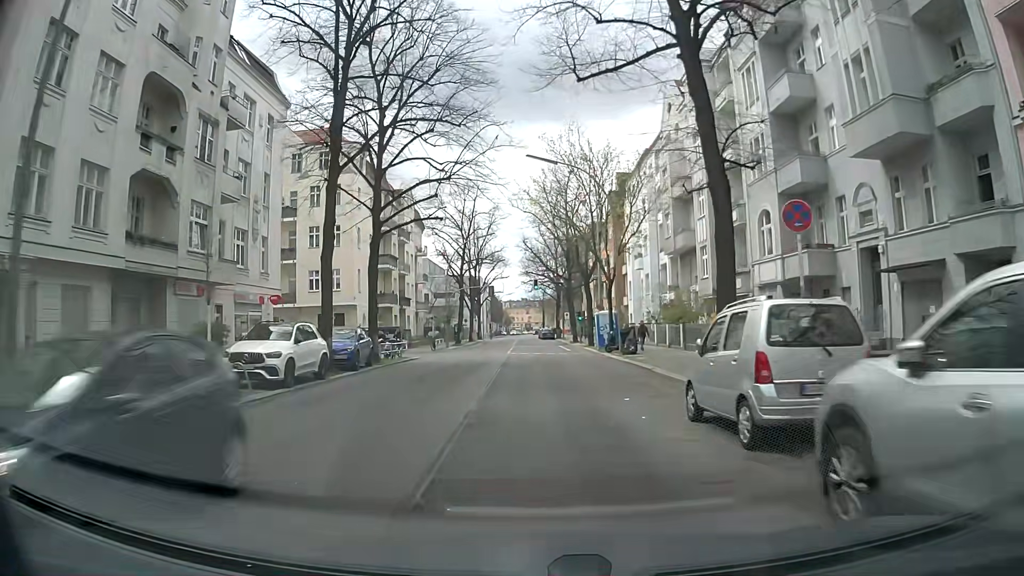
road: tertiary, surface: asphalt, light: Day
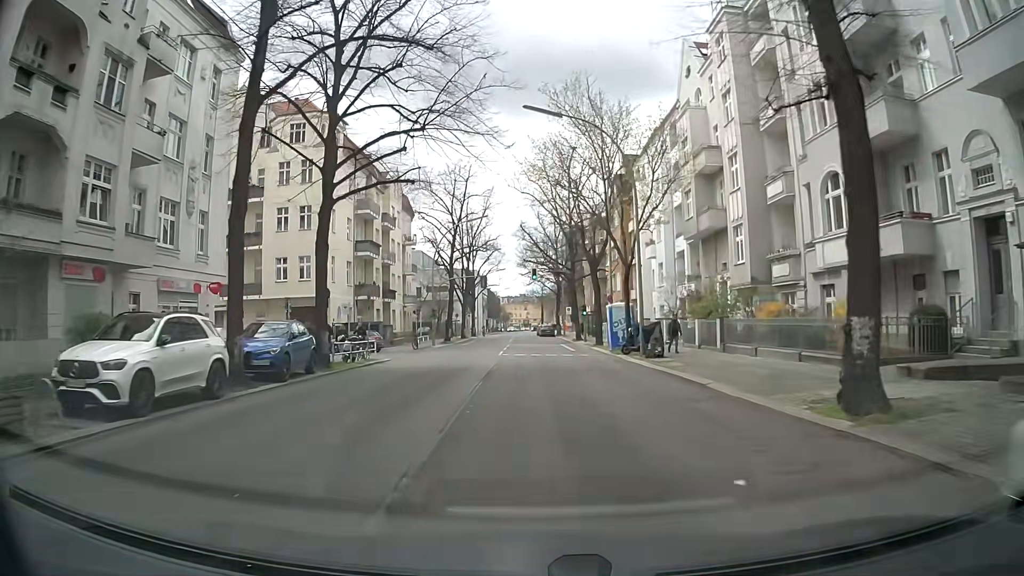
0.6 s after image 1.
(0.0, +7.4) m; 0°
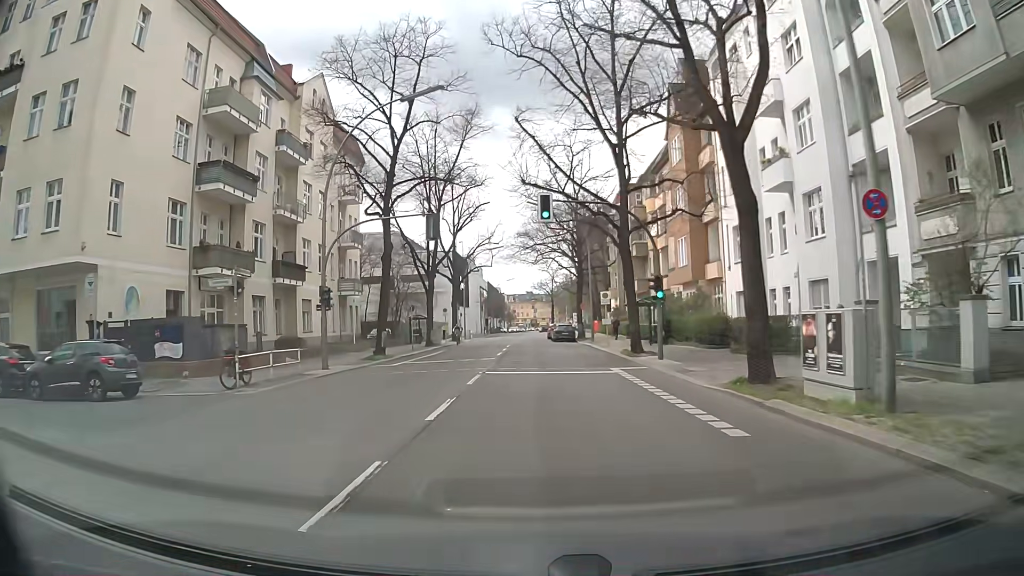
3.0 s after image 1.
(-0.2, +29.8) m; 0°
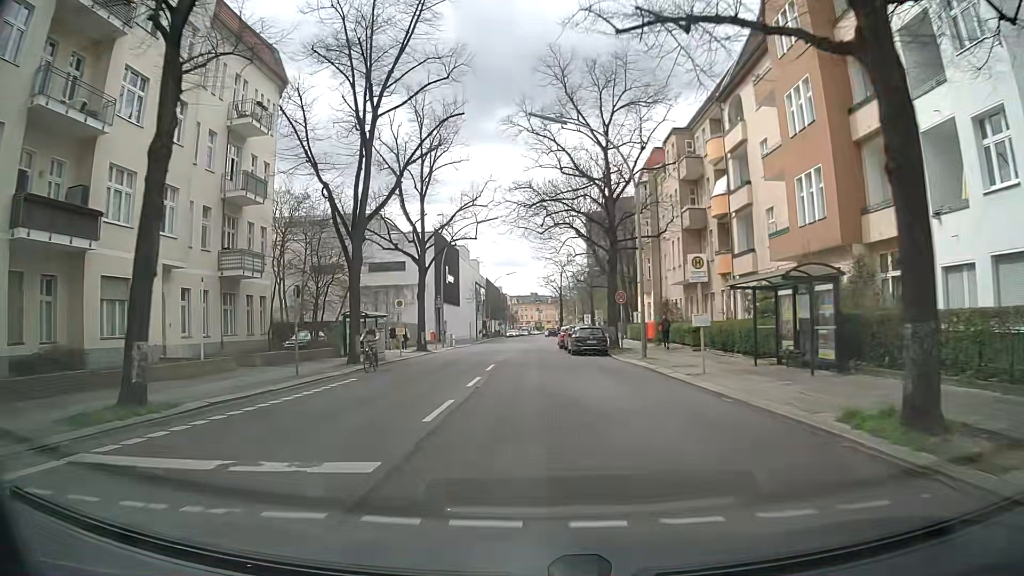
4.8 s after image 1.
(-0.5, +21.5) m; -1°
(0, +10) (-1, +20) (-1, +30) (-1, +40) (-1, +50) (-1, +60) (-1, +70) (-1, +80) (-1, +90) (-1, +100) m
